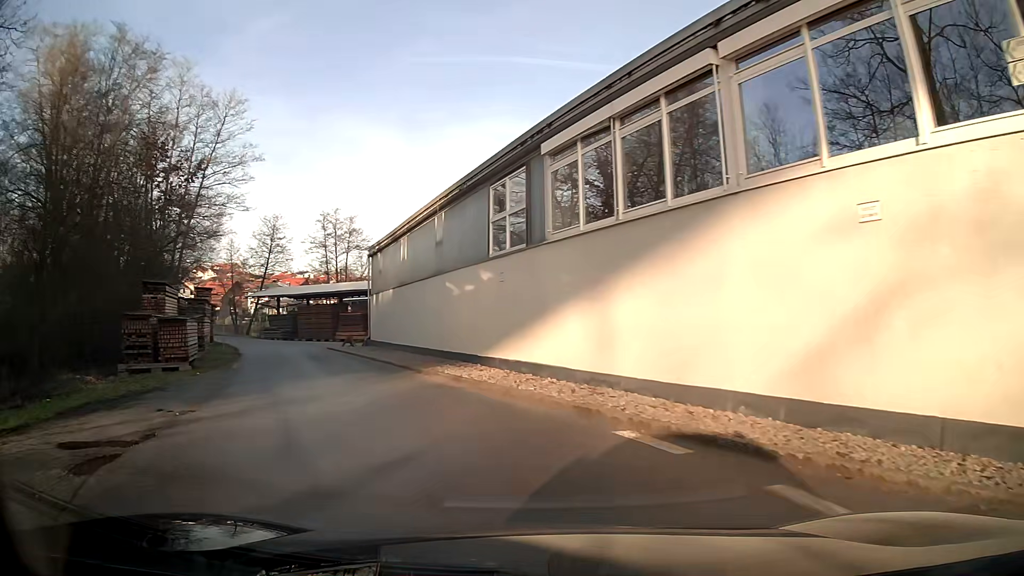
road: residential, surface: asphalt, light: Day
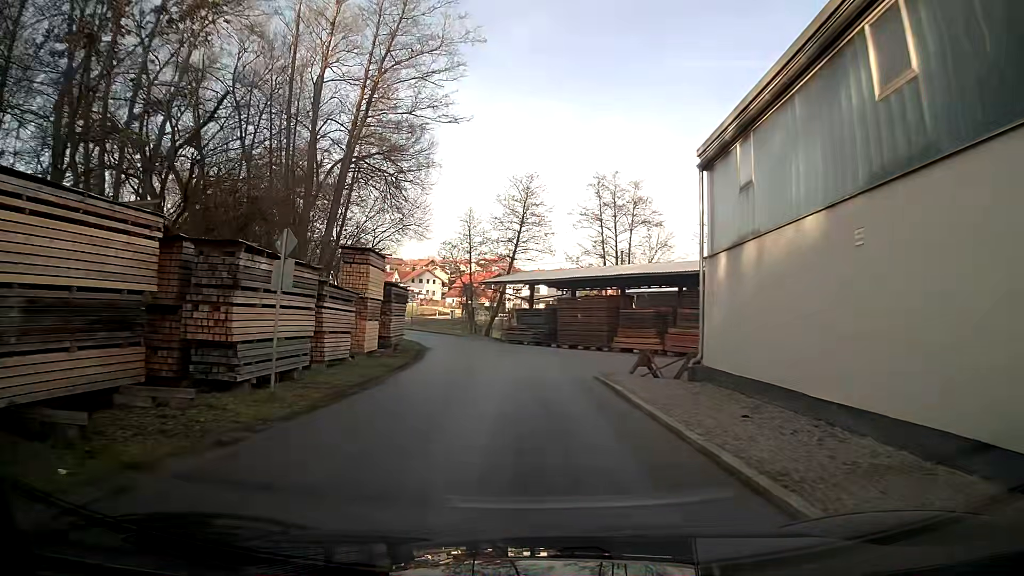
(-5.2, +21.4) m; -20°
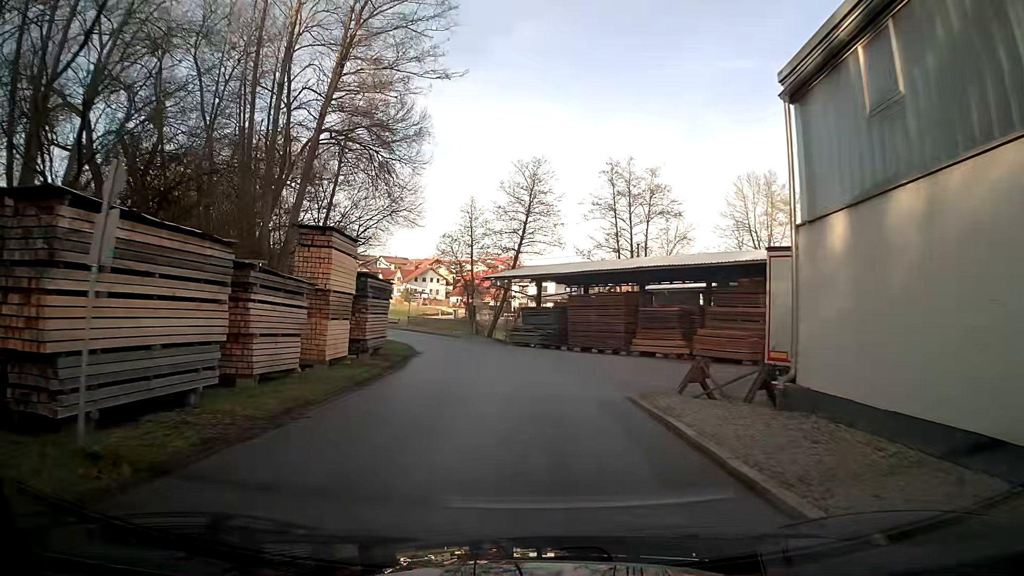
(0.0, +5.4) m; -1°
